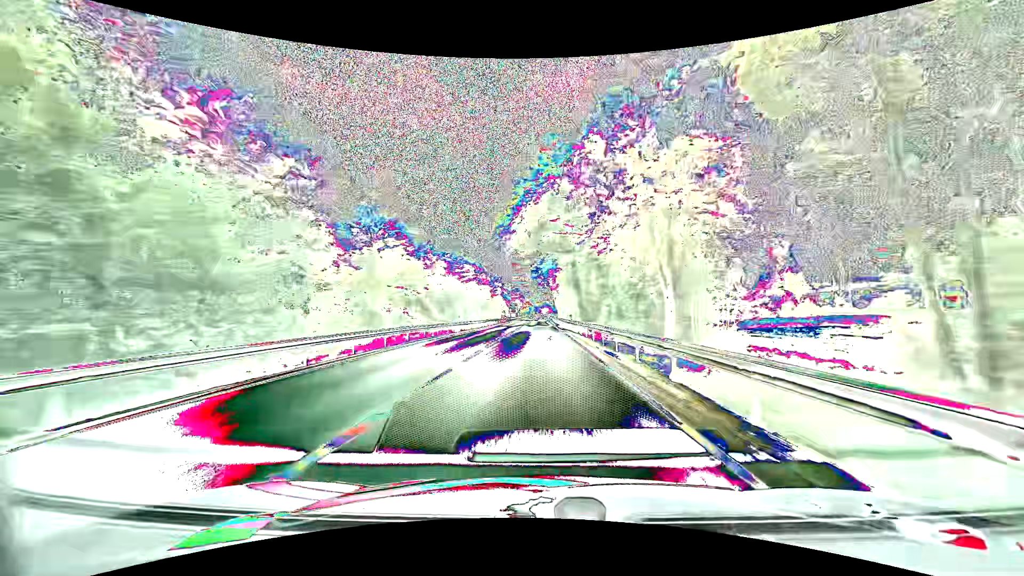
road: primary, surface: asphalt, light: Day
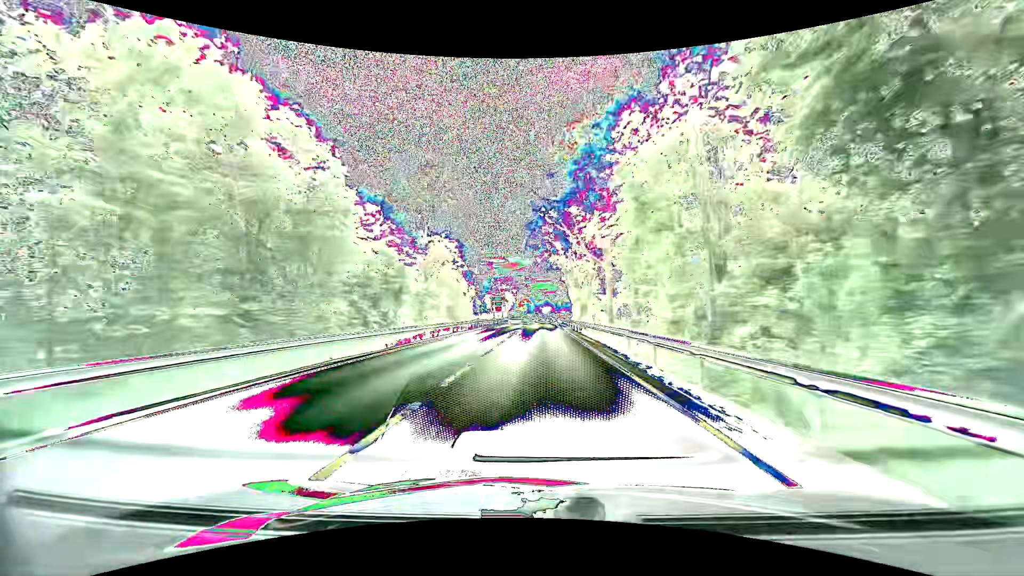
(-0.2, +65.0) m; 0°
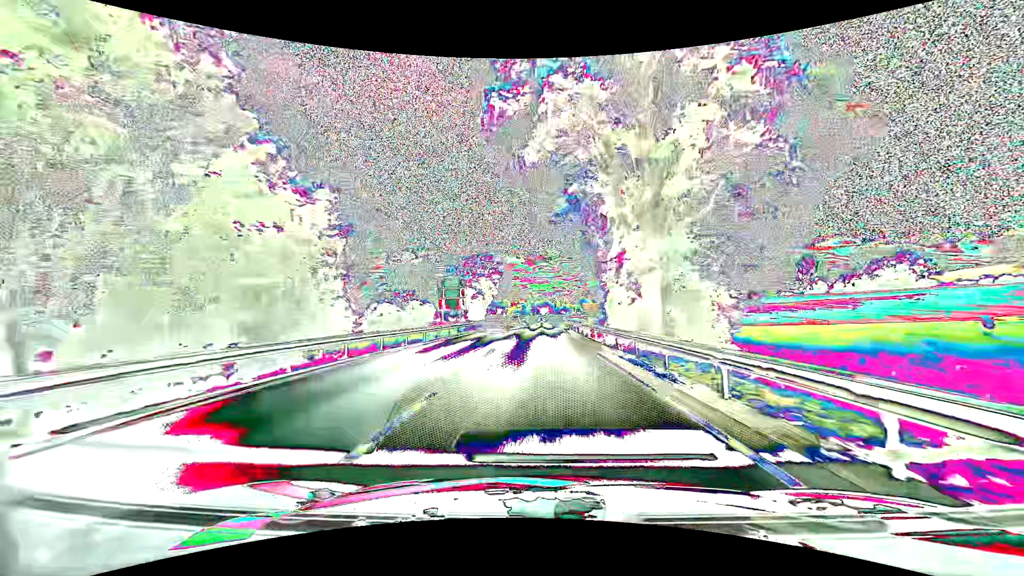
(+0.3, +53.4) m; 0°
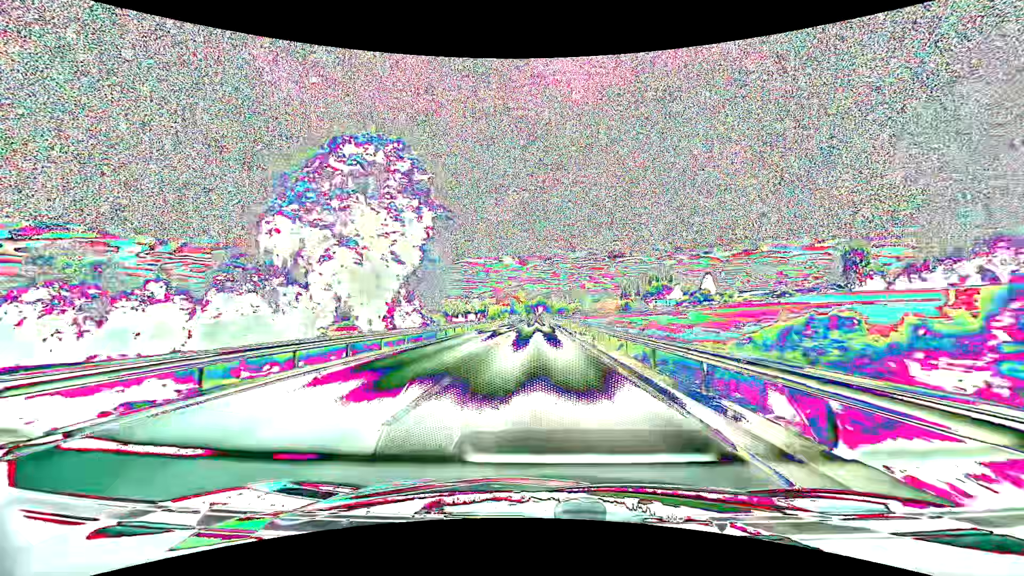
(+0.3, +55.7) m; 0°
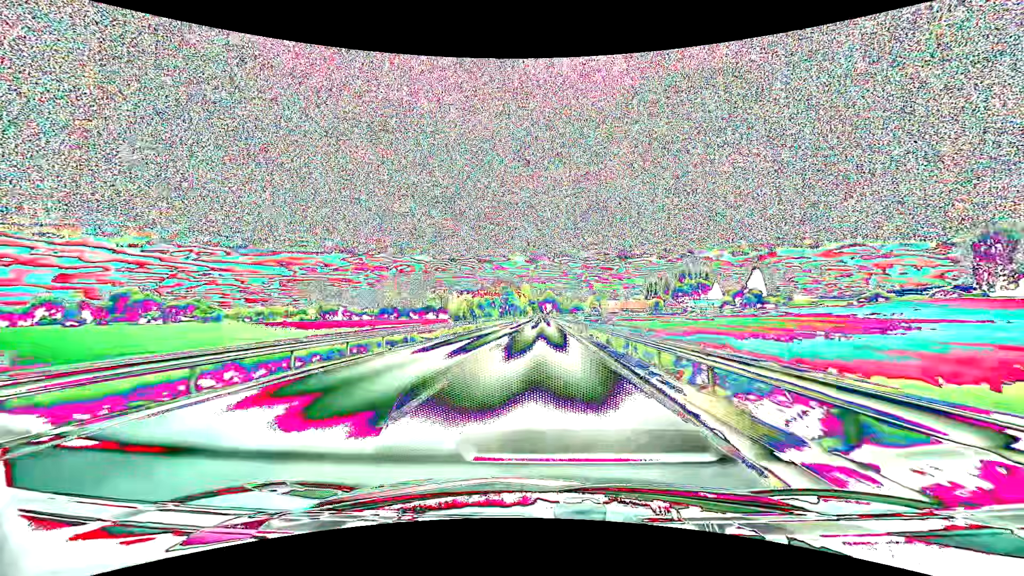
(0.0, +73.0) m; -1°
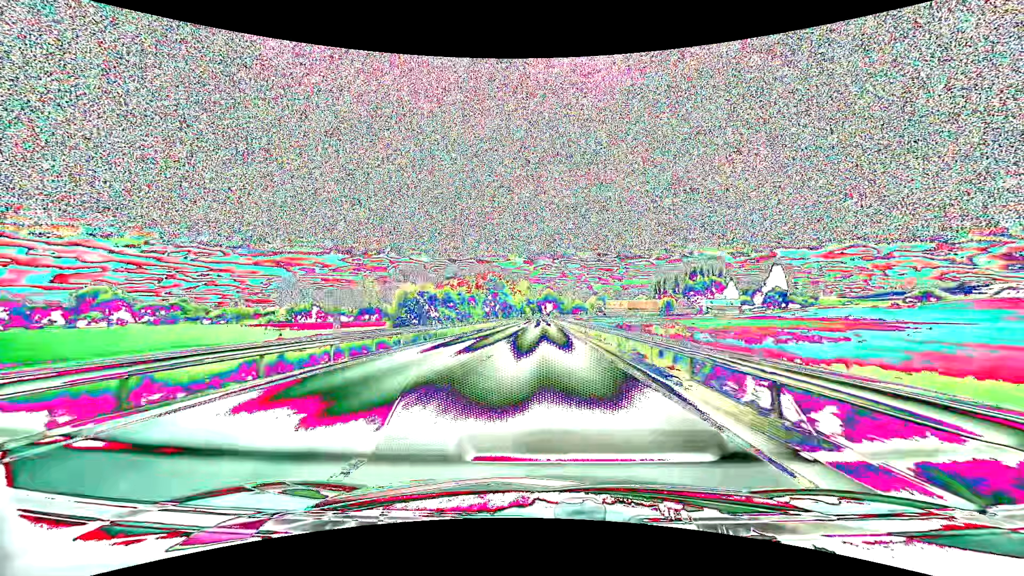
(0.0, +30.1) m; 0°
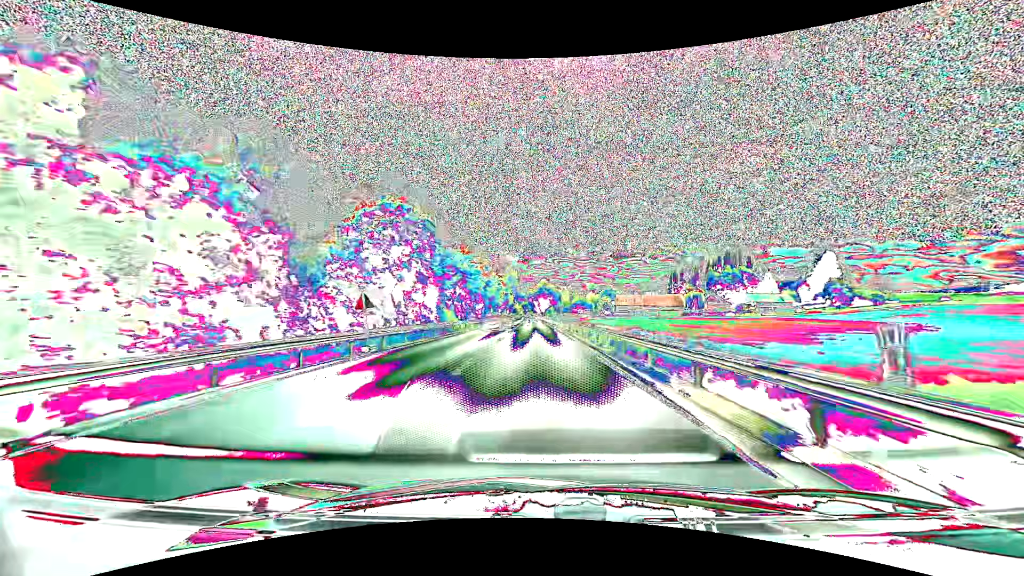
(+0.5, +61.8) m; +1°
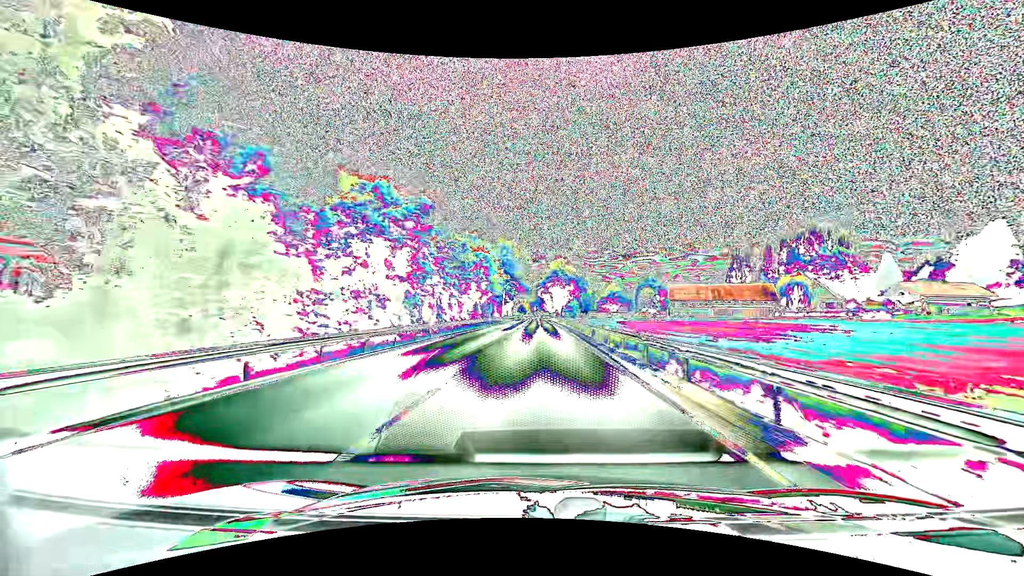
(-0.8, +79.5) m; -1°
(0, +10) (0, +20) (0, +30) (0, +40) (0, +50) (0, +60) (0, +70) (0, +80) (0, +90) (0, +100) m
